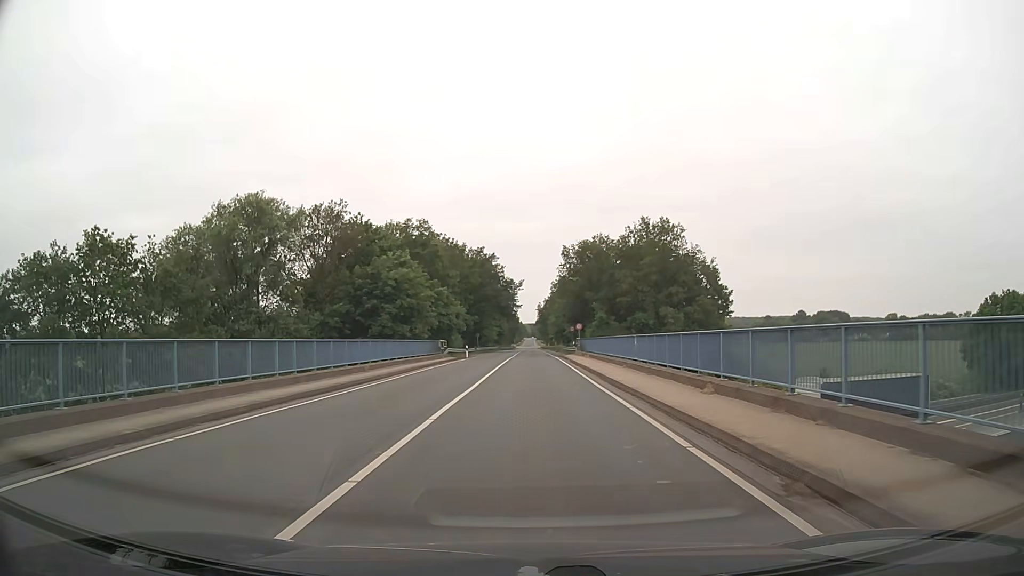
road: tertiary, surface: asphalt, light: Day
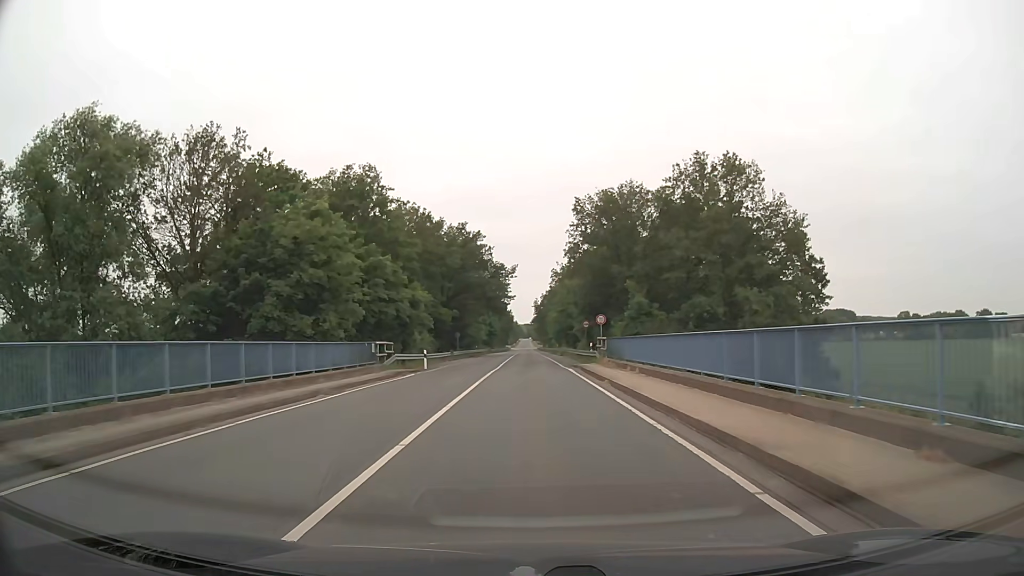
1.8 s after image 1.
(+0.1, +22.9) m; 0°
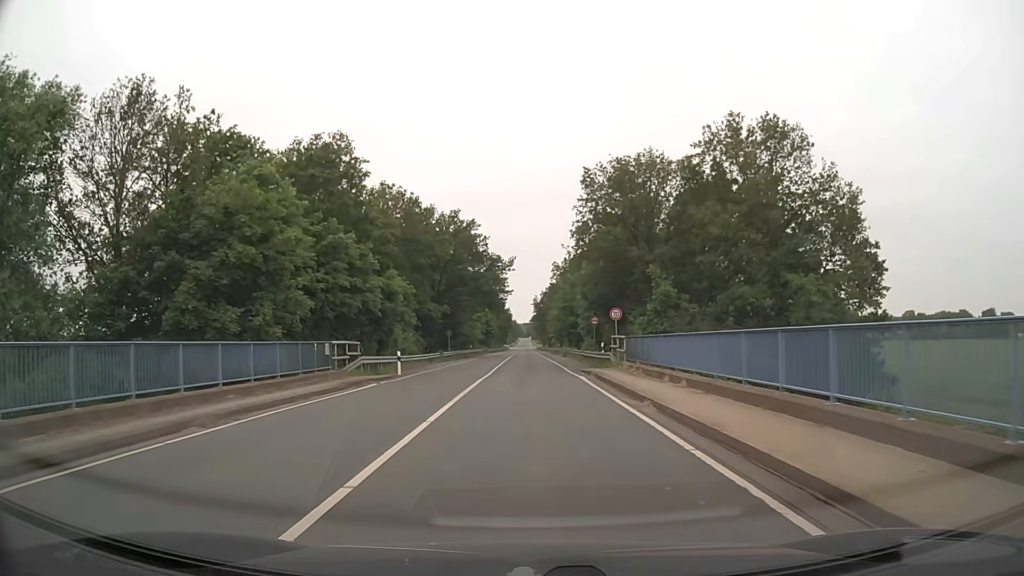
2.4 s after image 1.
(0.0, +7.6) m; 0°
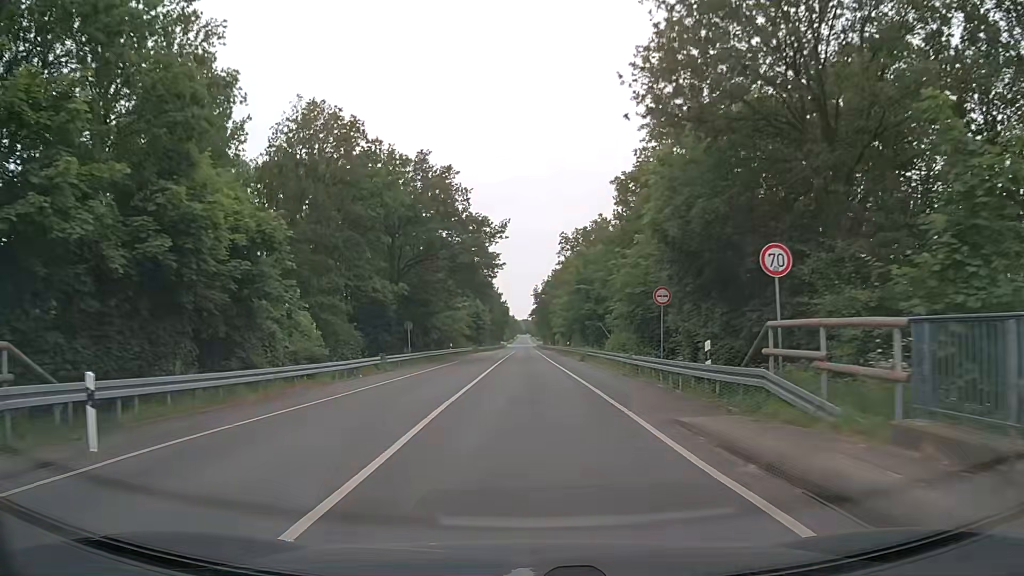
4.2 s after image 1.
(0.0, +23.0) m; 0°
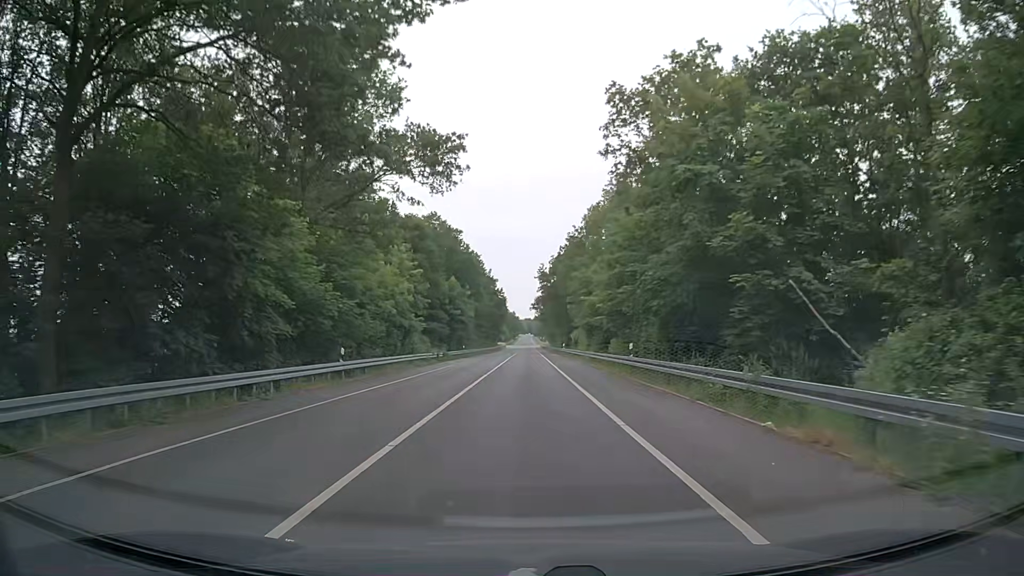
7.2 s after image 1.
(0.0, +41.0) m; 0°
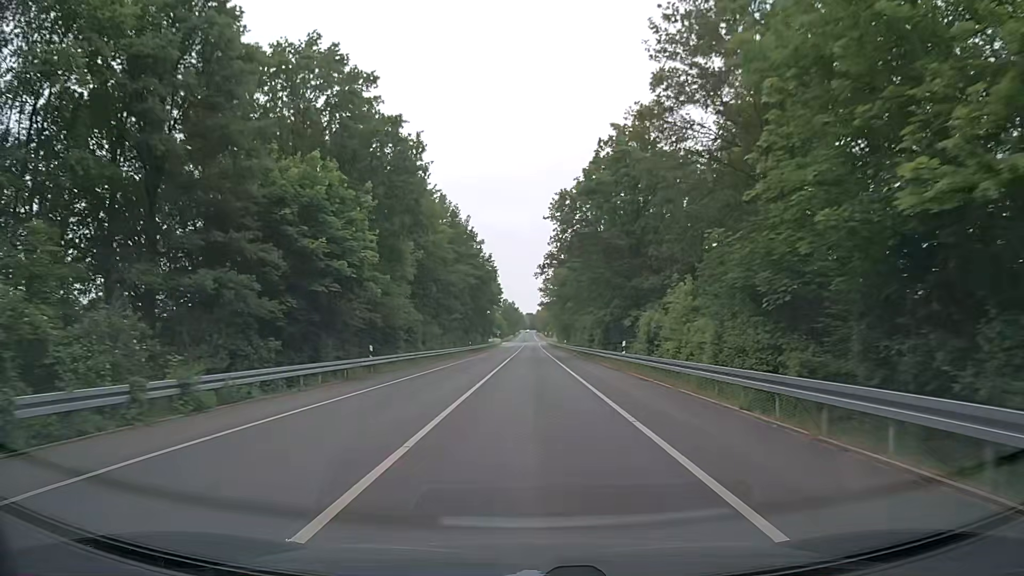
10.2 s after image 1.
(-0.6, +48.6) m; -1°
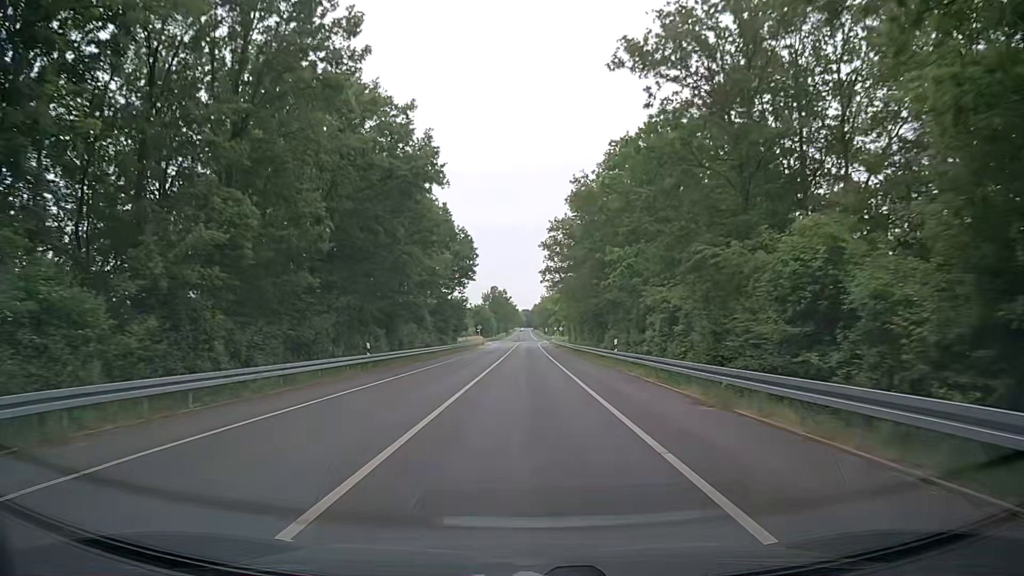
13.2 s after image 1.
(+0.3, +51.8) m; 0°
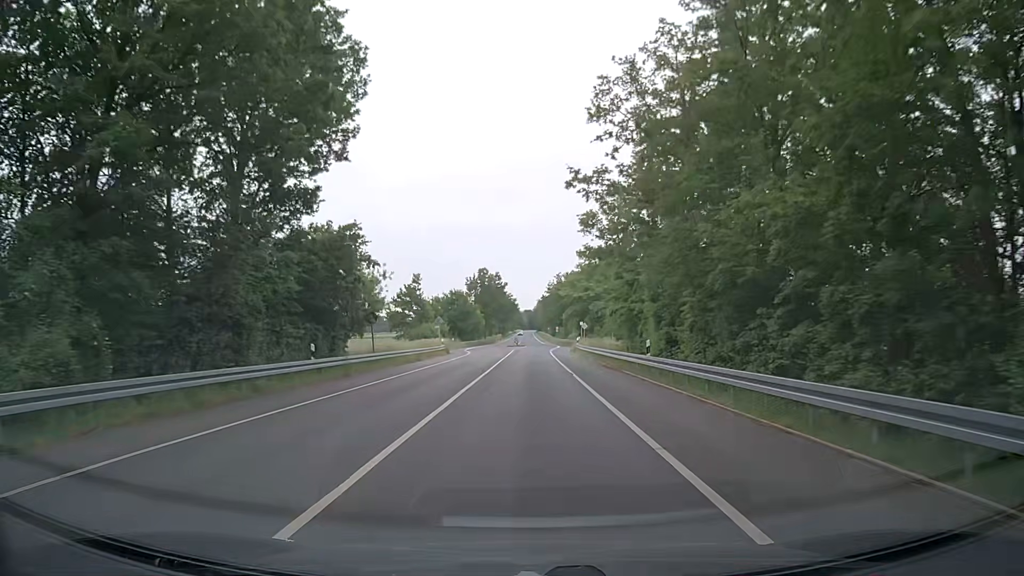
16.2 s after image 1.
(+0.1, +52.9) m; 0°
(0, +10) (0, +20) (0, +30) (0, +40) (0, +50) (0, +60) (0, +70) (+1, +80) (0, +90) (0, +100) m
